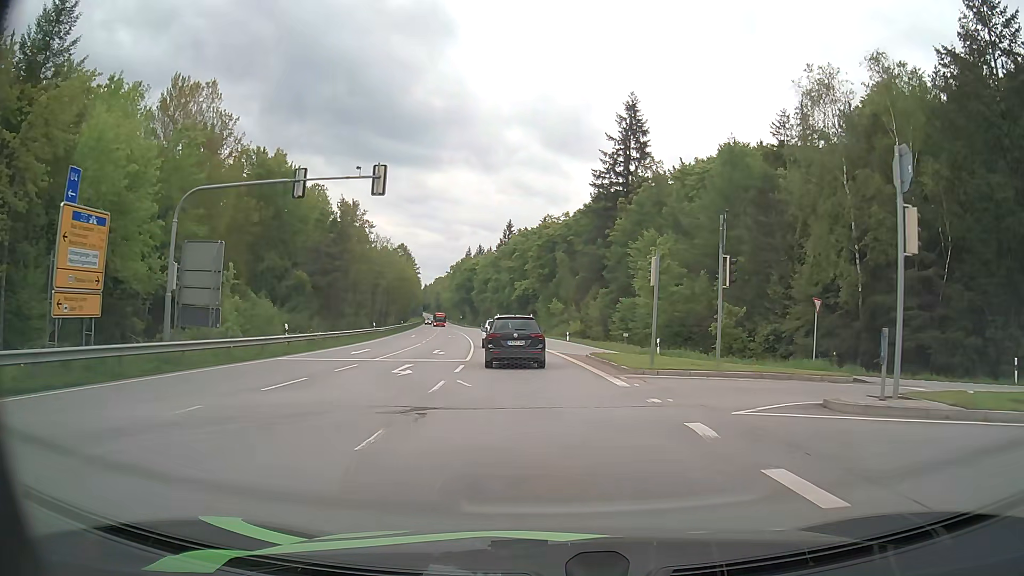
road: secondary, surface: asphalt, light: Day
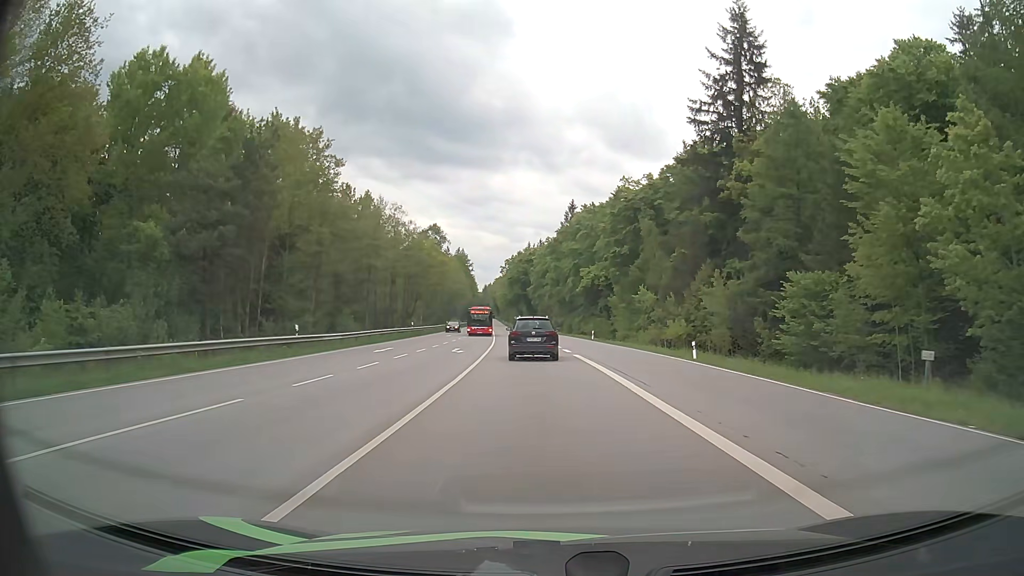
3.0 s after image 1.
(-1.8, +34.3) m; -6°
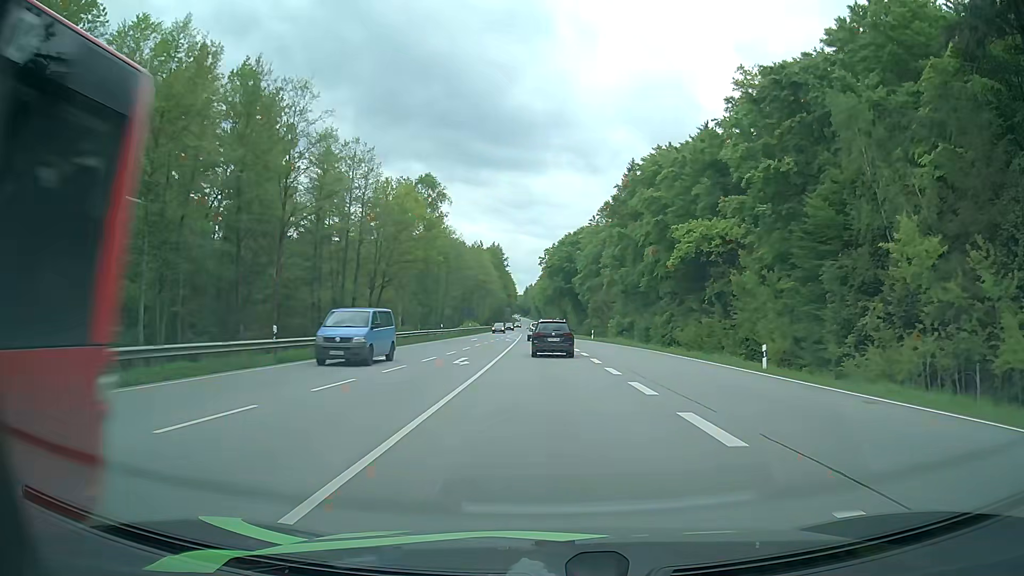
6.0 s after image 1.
(-1.6, +43.6) m; -4°
